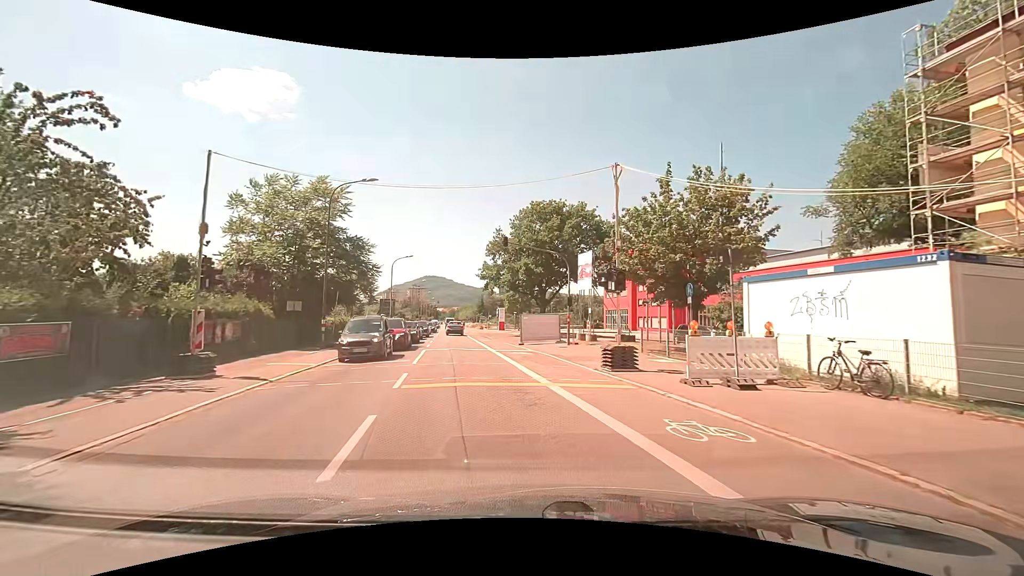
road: secondary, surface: asphalt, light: Day
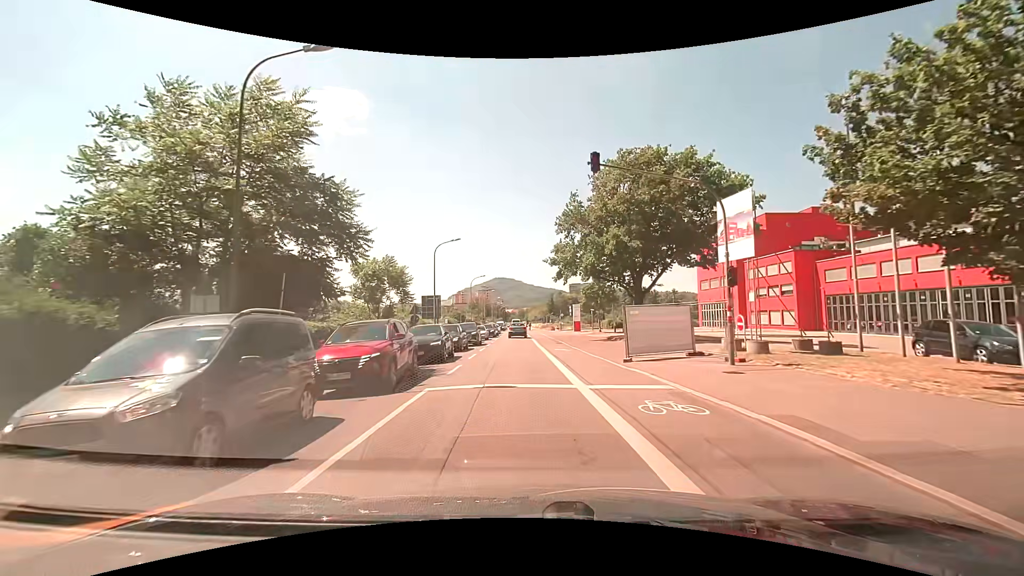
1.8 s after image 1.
(-1.1, +14.3) m; -8°
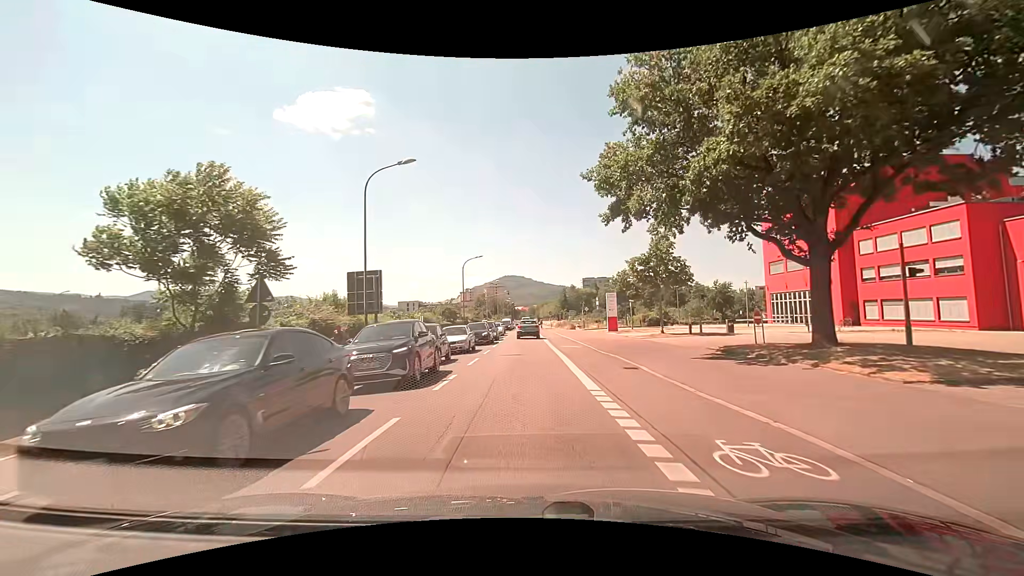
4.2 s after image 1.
(-0.4, +21.7) m; 0°
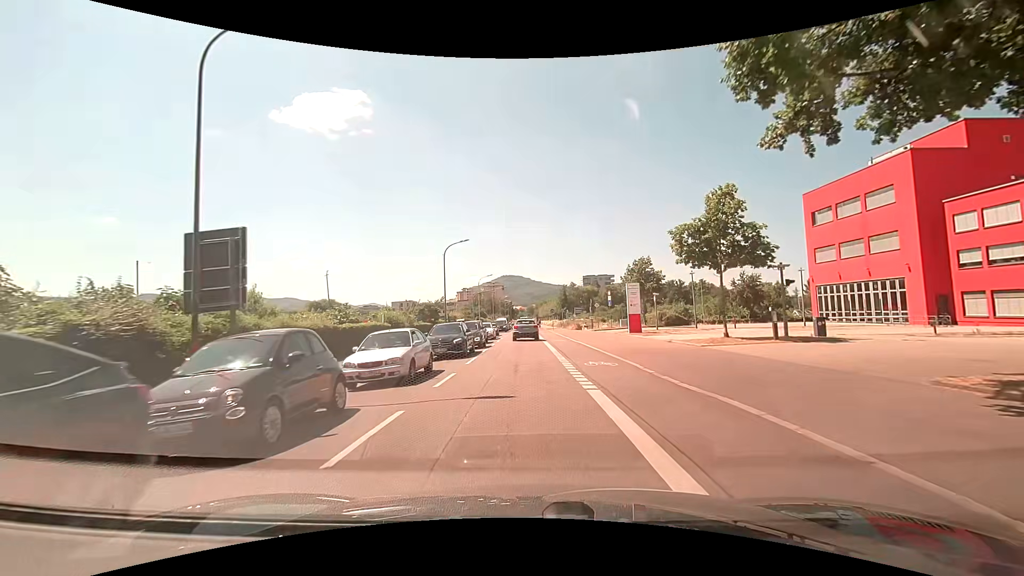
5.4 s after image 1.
(-0.1, +11.5) m; -1°
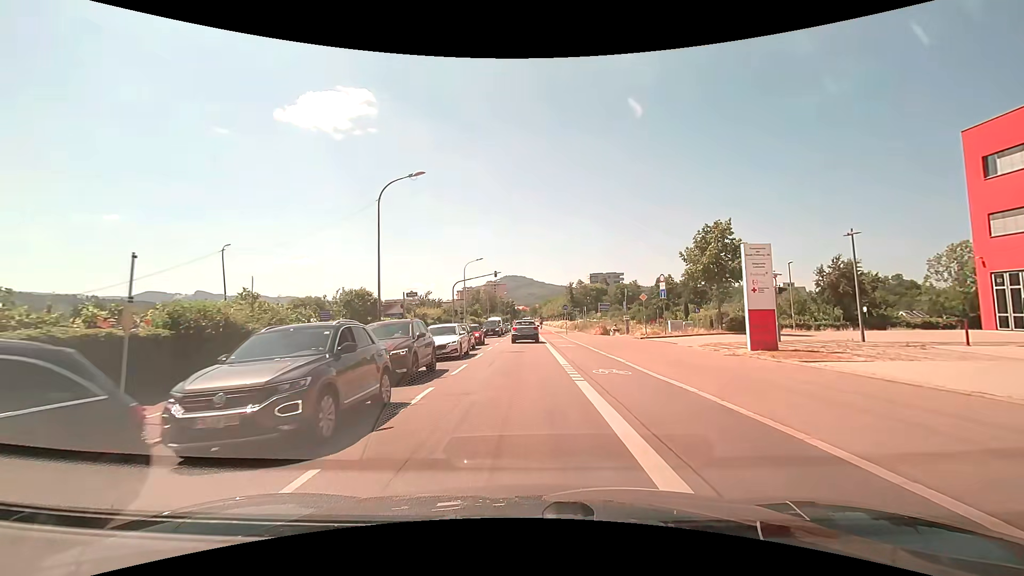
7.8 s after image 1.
(-0.1, +21.0) m; 0°
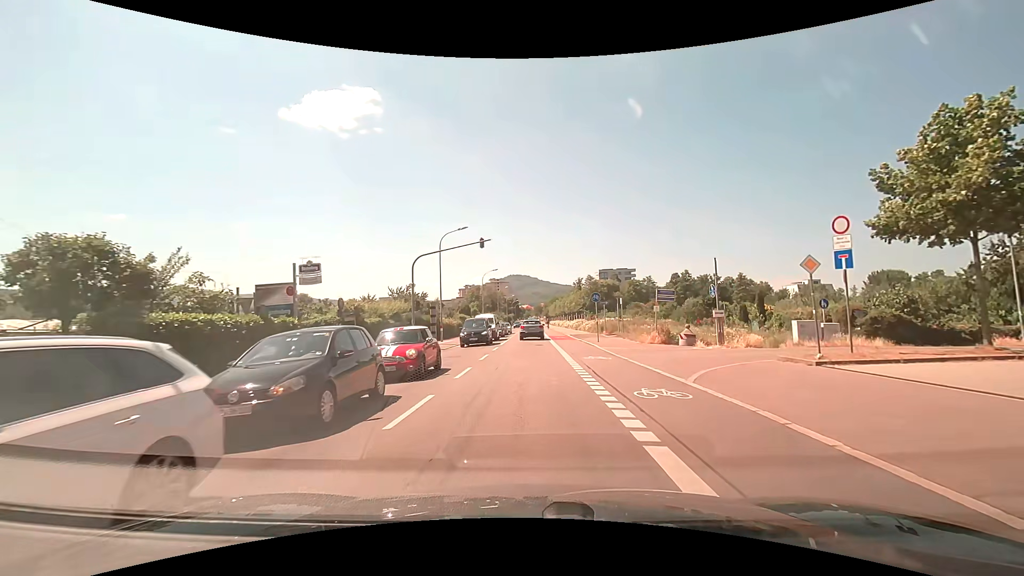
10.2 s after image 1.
(-0.2, +19.2) m; -1°
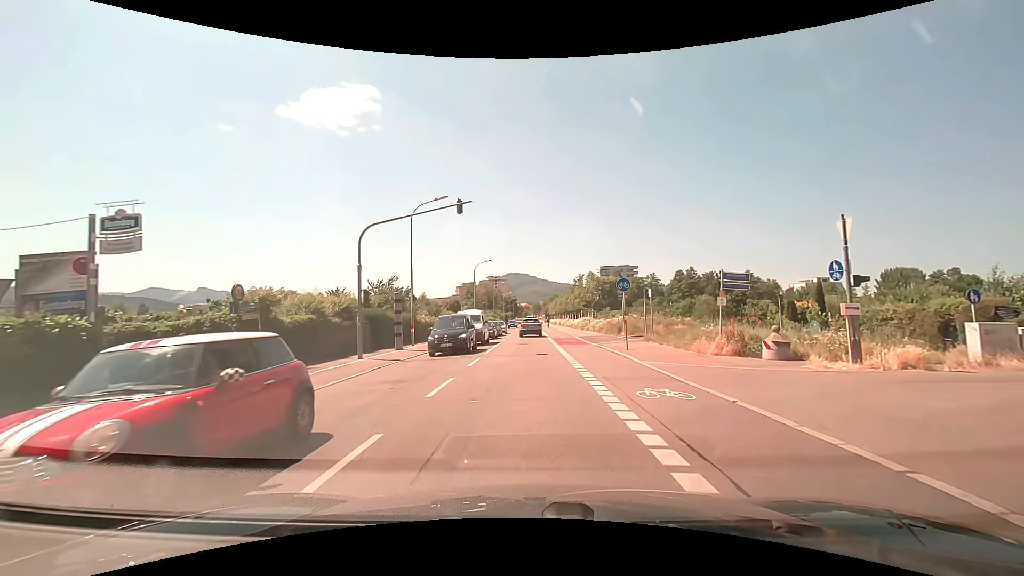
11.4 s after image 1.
(+0.1, +9.4) m; +1°
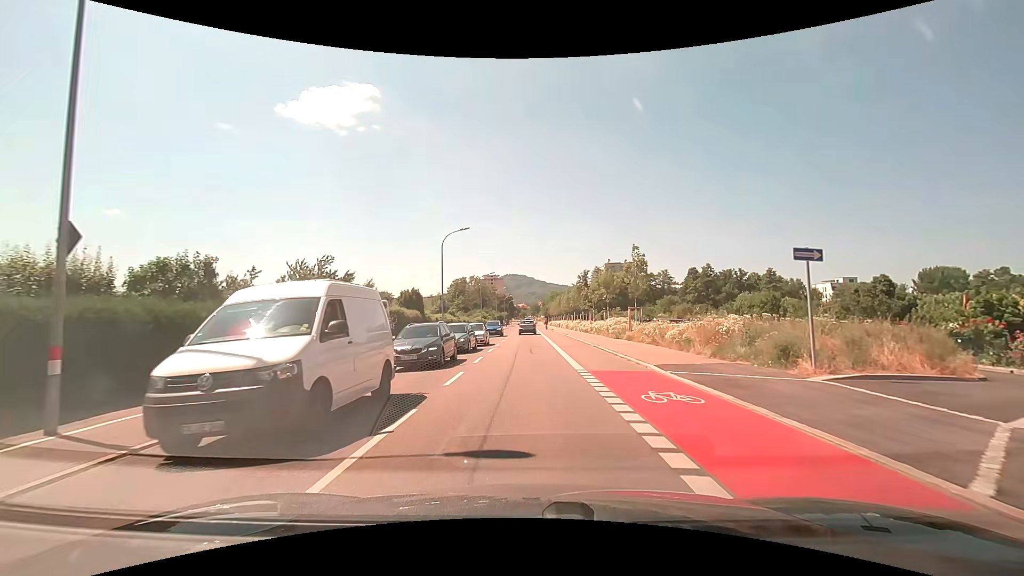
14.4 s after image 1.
(-0.1, +23.0) m; 0°
(0, +10) (0, +20) (0, +30) (0, +40) (0, +50) (0, +60) (0, +70) (0, +80) (0, +90) (0, +100) m
